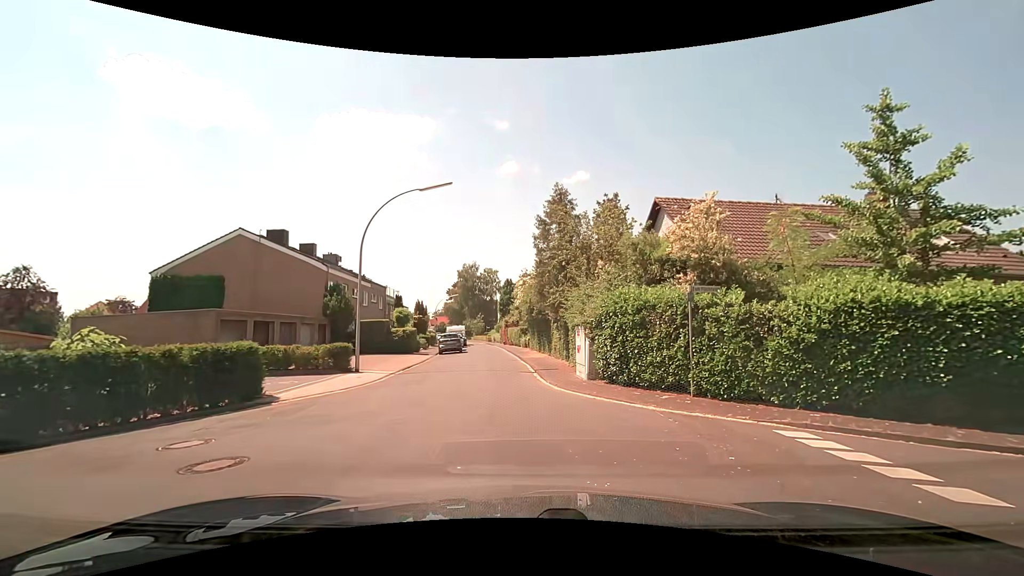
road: residential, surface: paved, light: Day
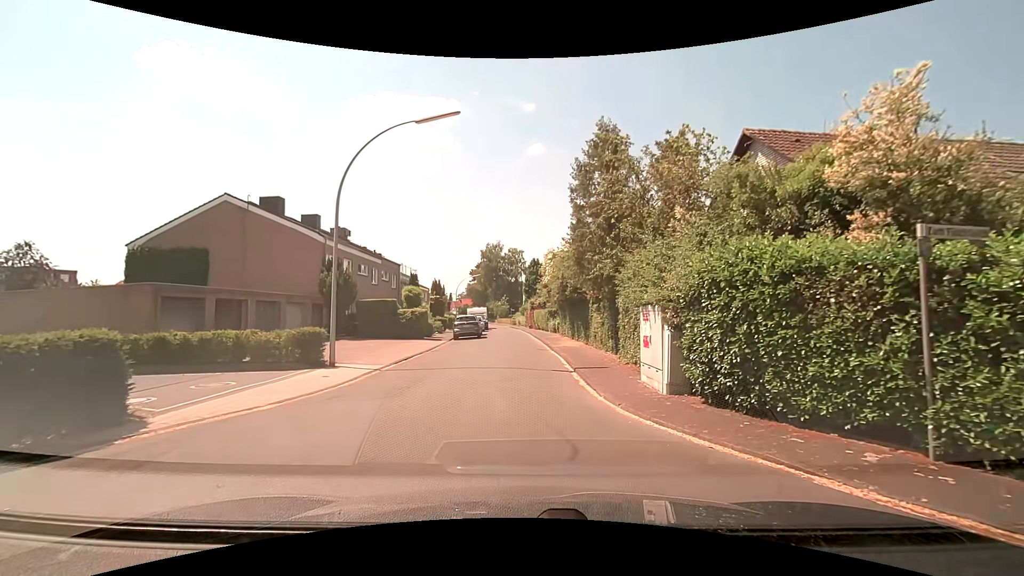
(-0.3, +5.8) m; -3°
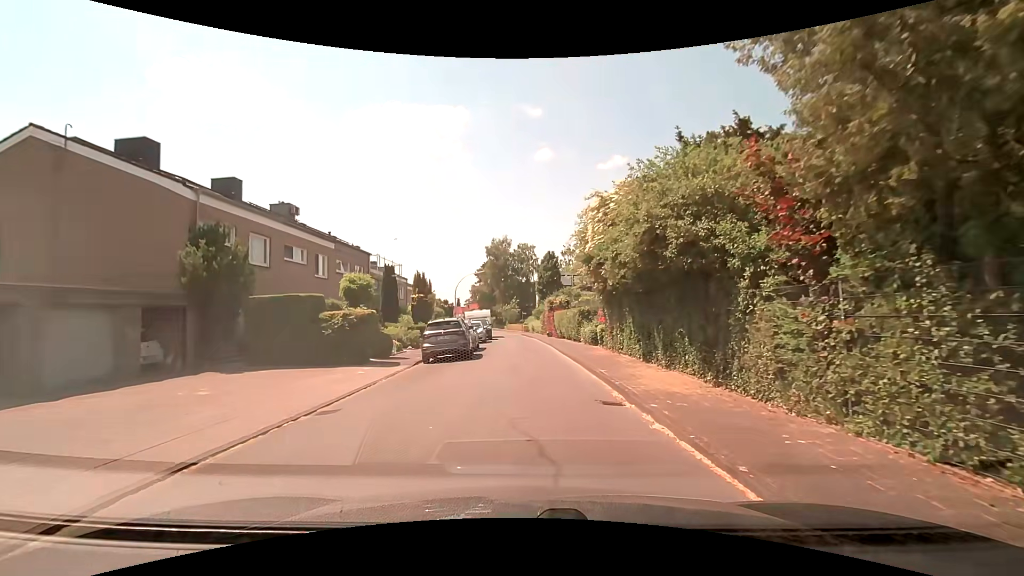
(-0.7, +14.2) m; -1°
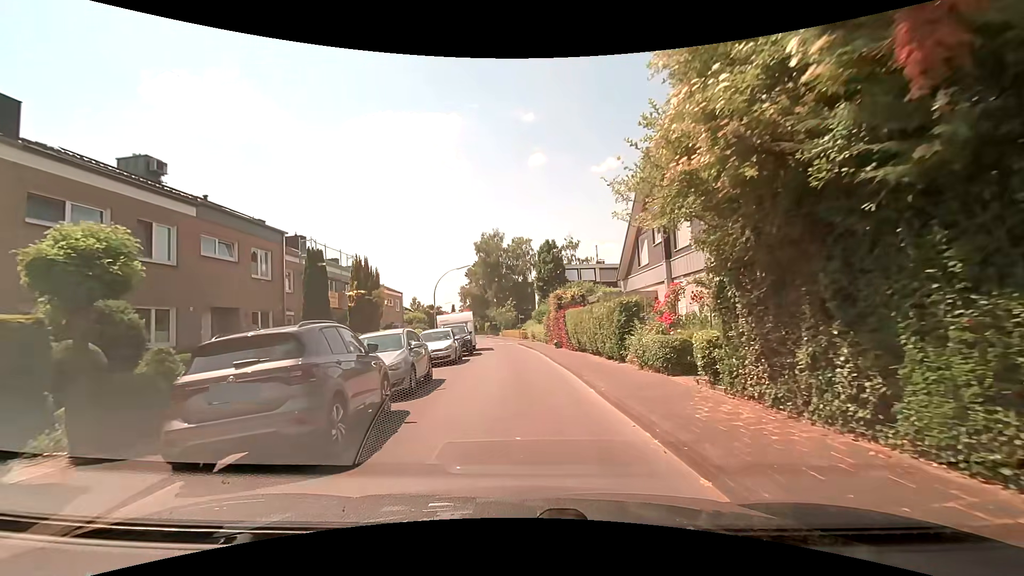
(-0.1, +12.8) m; +1°
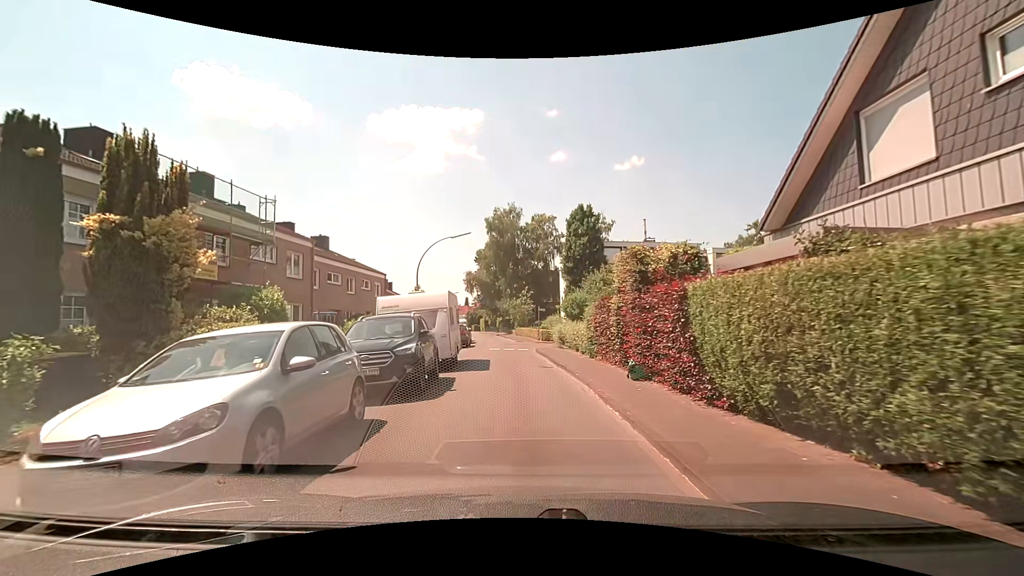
(-0.9, +15.7) m; -4°
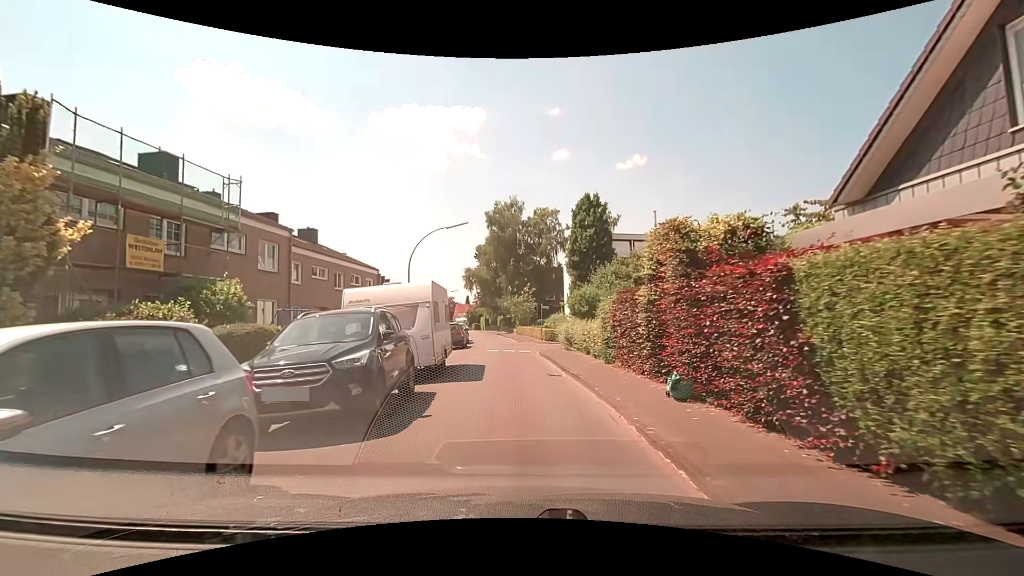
(0.0, +3.1) m; -1°
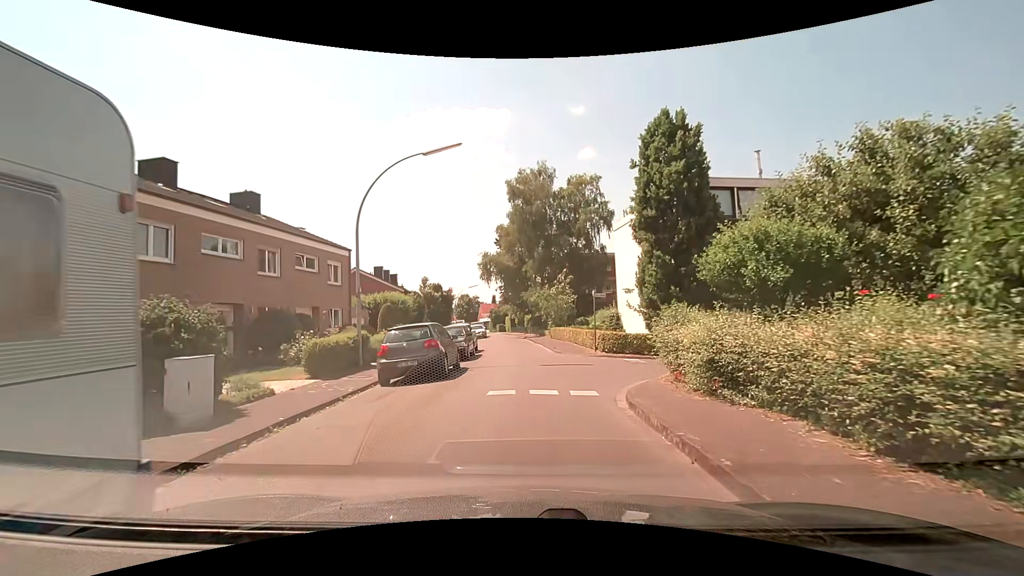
(-0.2, +14.6) m; -3°
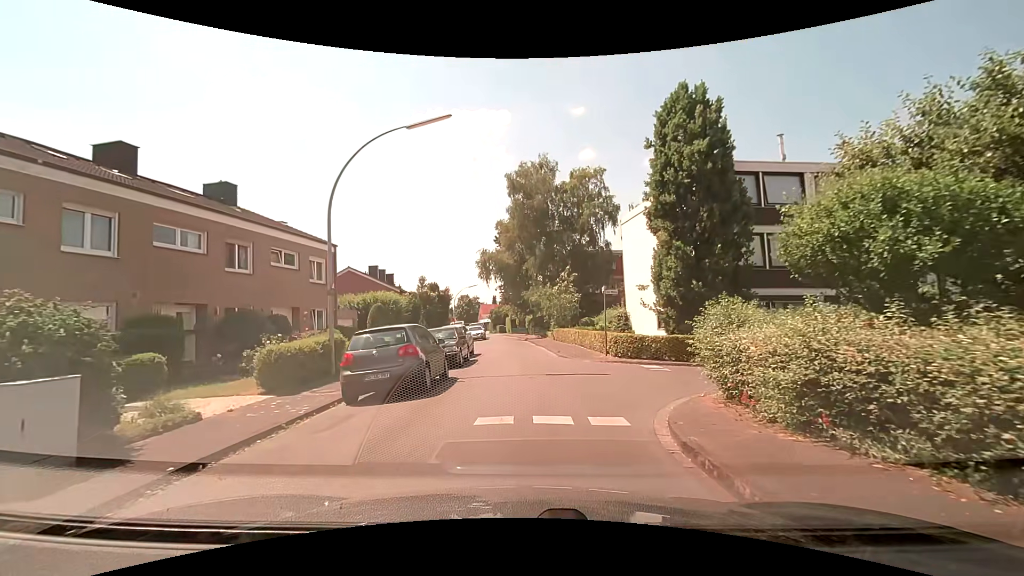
(0.0, +2.6) m; 0°
(0, +10) (0, +20) (0, +30) (-1, +40) (-1, +50) (-2, +60) (-4, +70) (-5, +80) (-6, +90) (-8, +99) m
